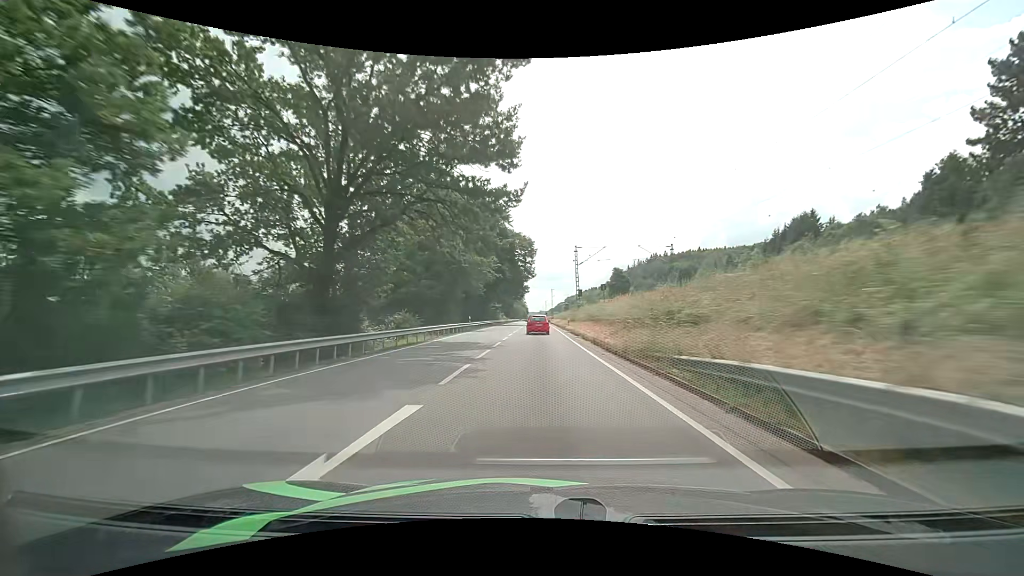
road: primary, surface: asphalt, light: Day
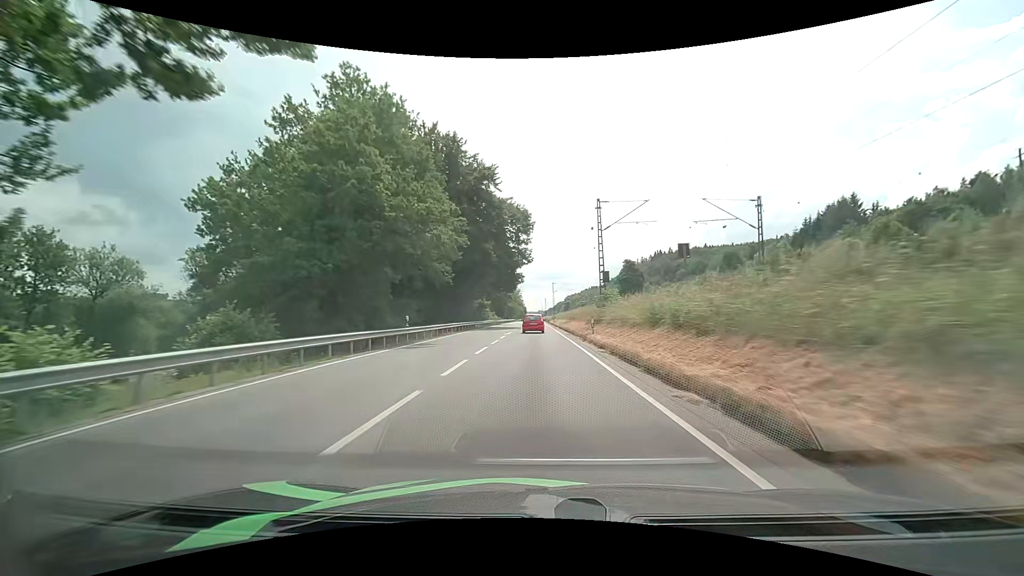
(0.0, +23.5) m; 0°
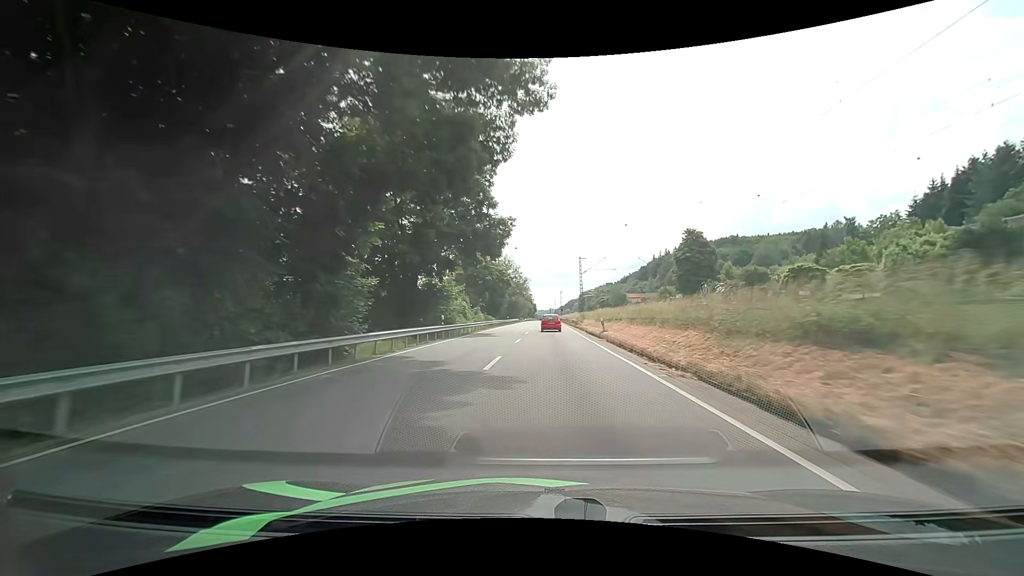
(-0.8, +48.5) m; -1°
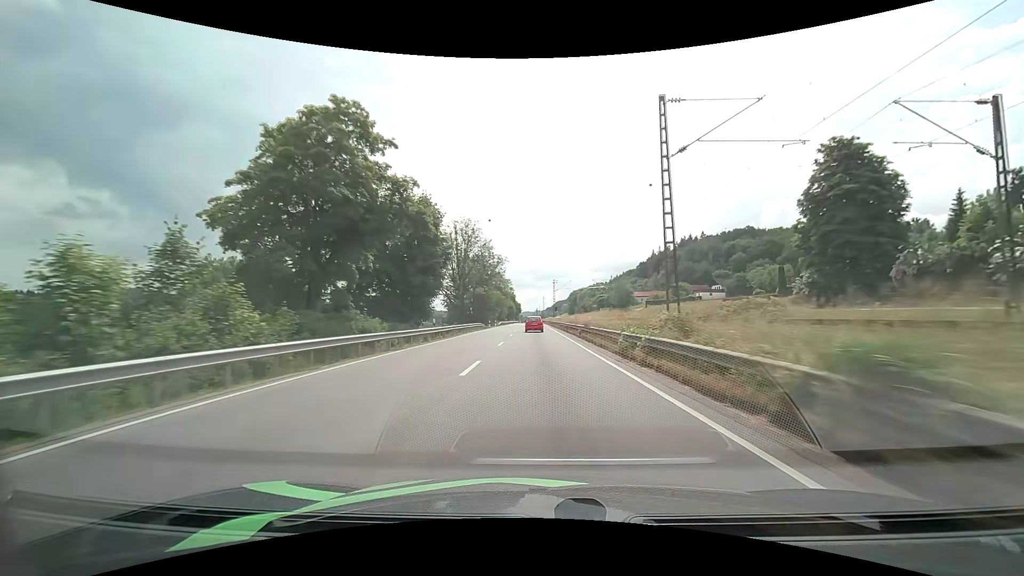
(+0.6, +50.1) m; +1°
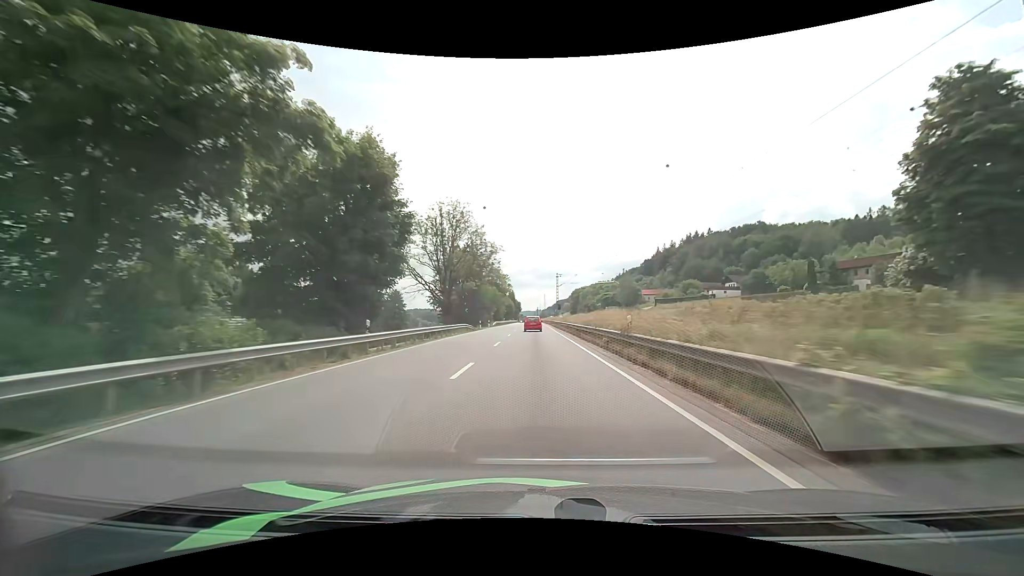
(0.0, +12.9) m; 0°
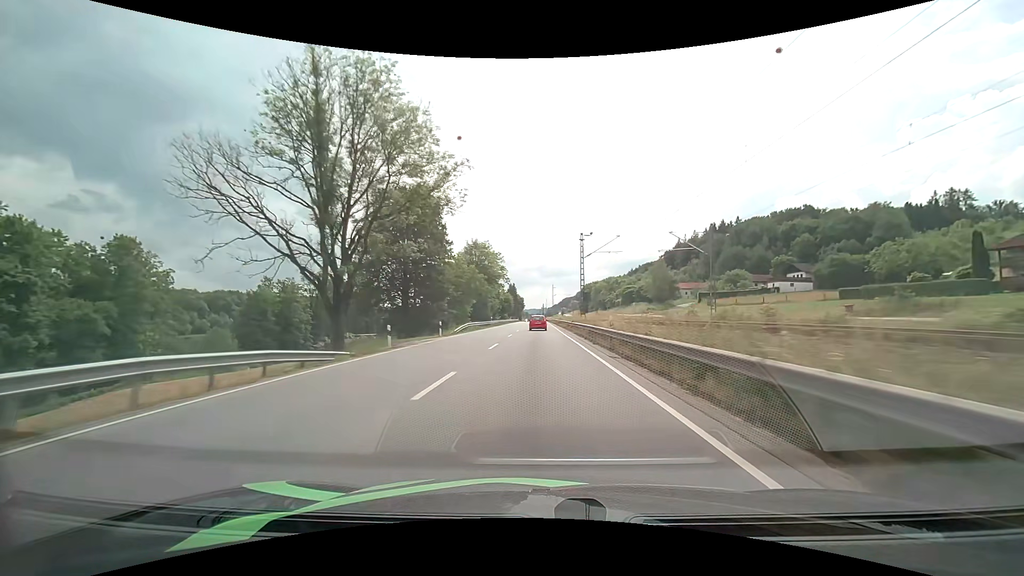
(-0.2, +39.8) m; -1°
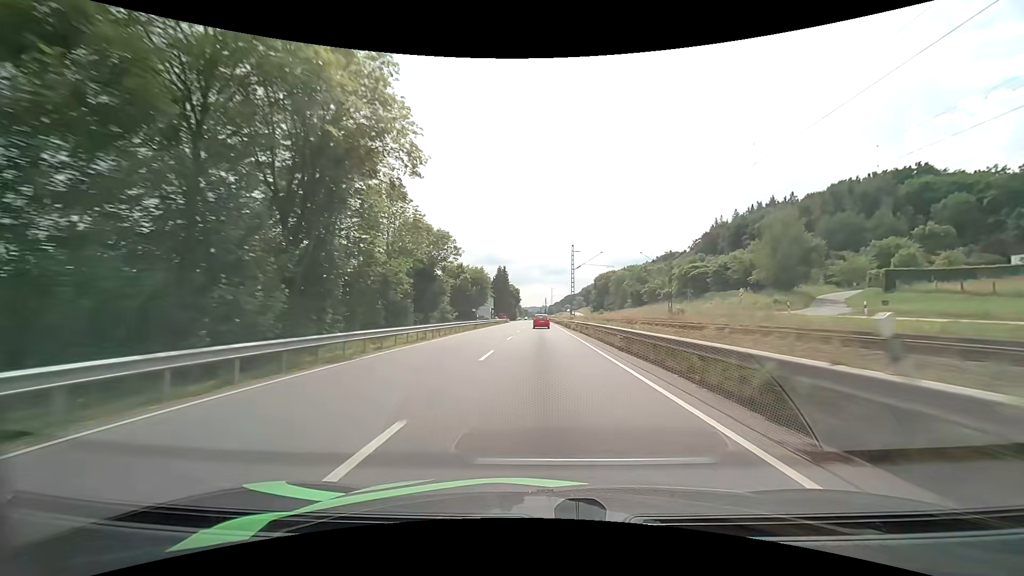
(-0.1, +67.0) m; 0°
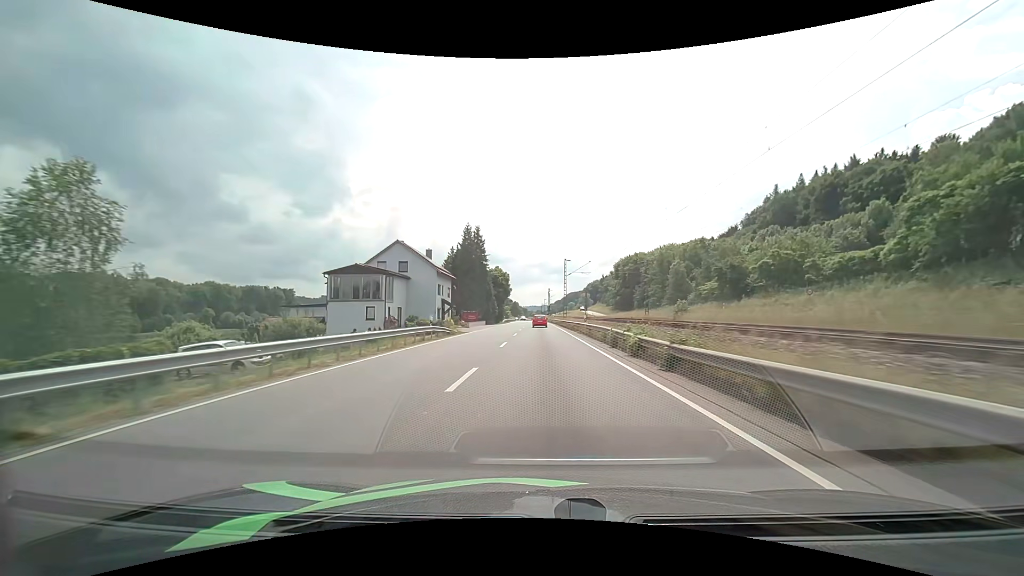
(+0.1, +67.1) m; 0°
(0, +10) (0, +20) (0, +30) (0, +40) (0, +50) (0, +60) (0, +70) (0, +80) (0, +90) (0, +100) m
